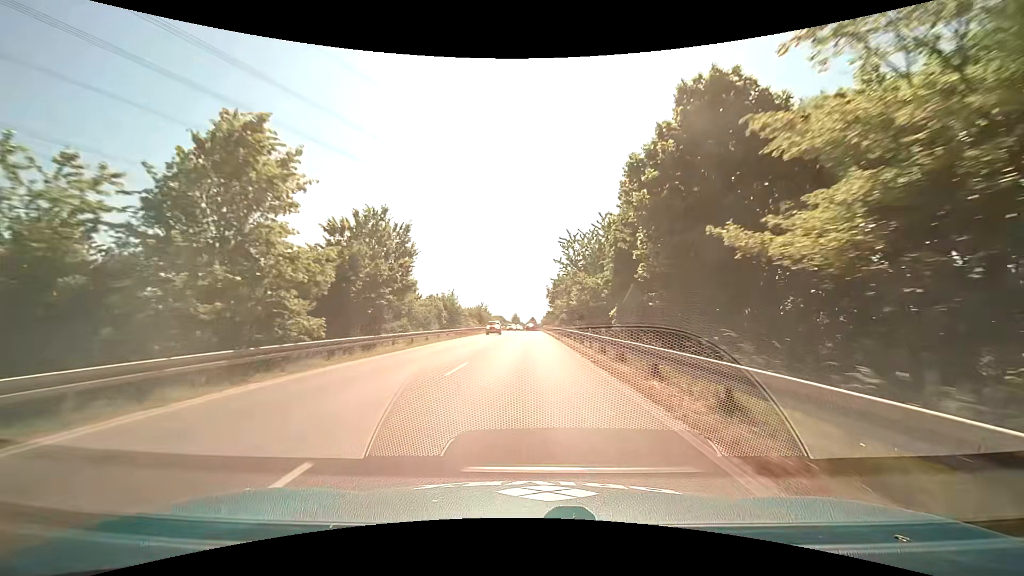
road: primary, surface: asphalt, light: Day
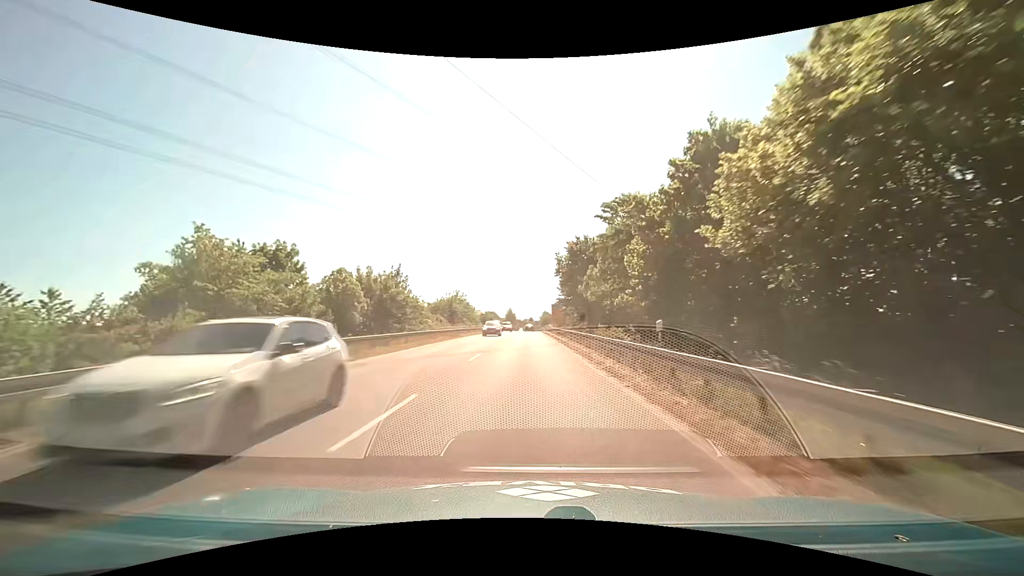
(+0.1, +42.7) m; 0°
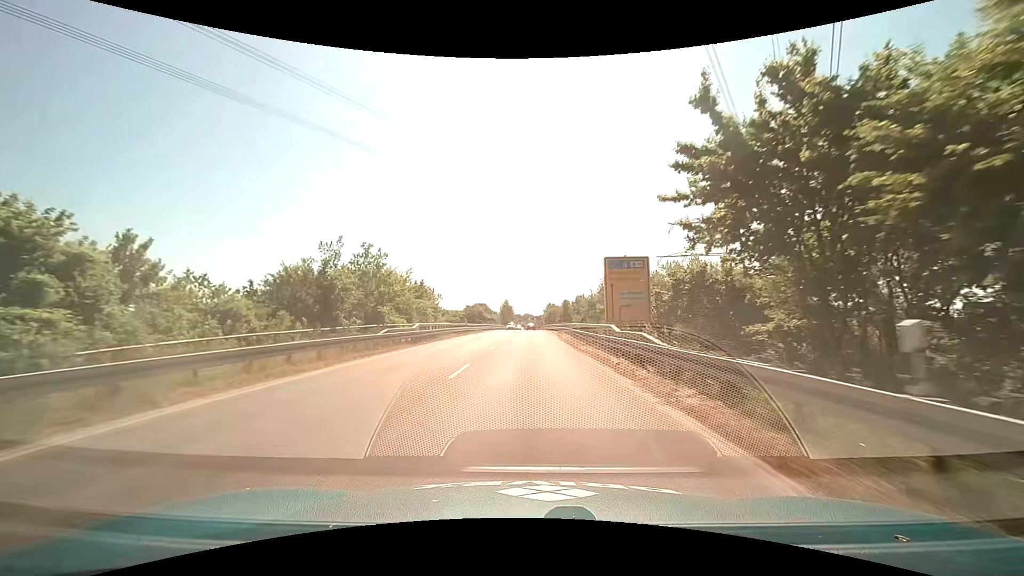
(-0.1, +52.7) m; 0°
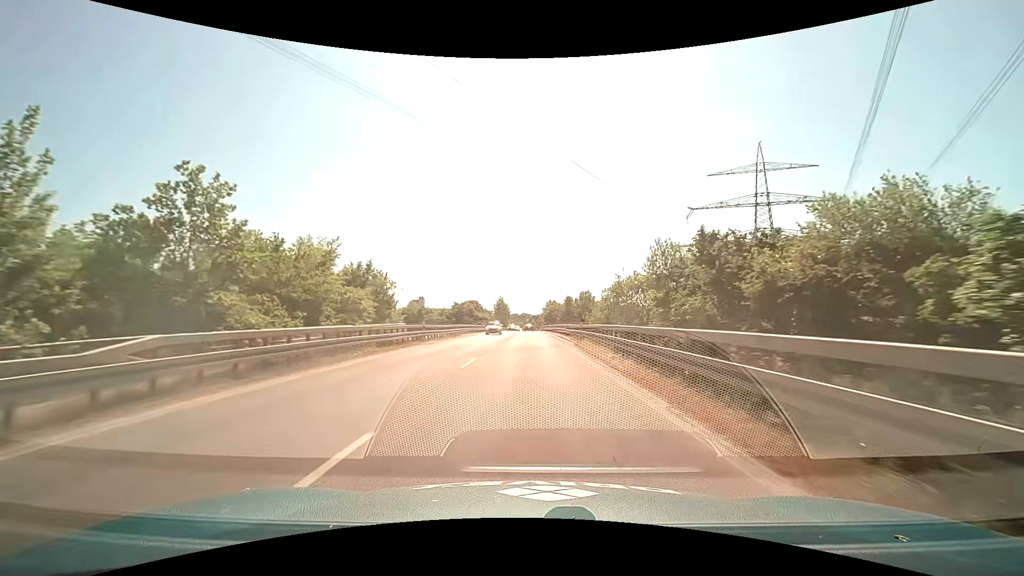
(+0.1, +21.1) m; 0°
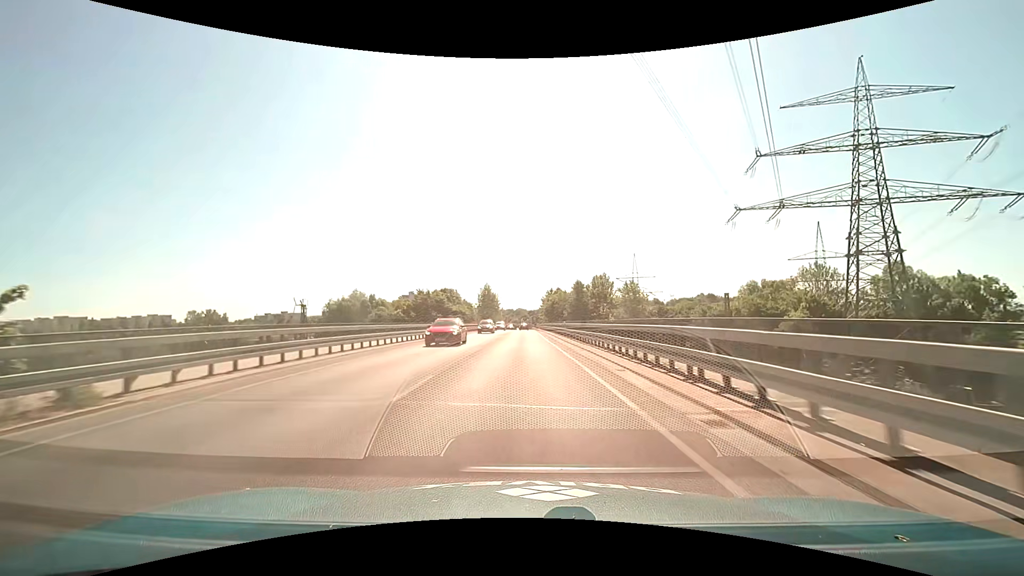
(+0.1, +42.1) m; 0°
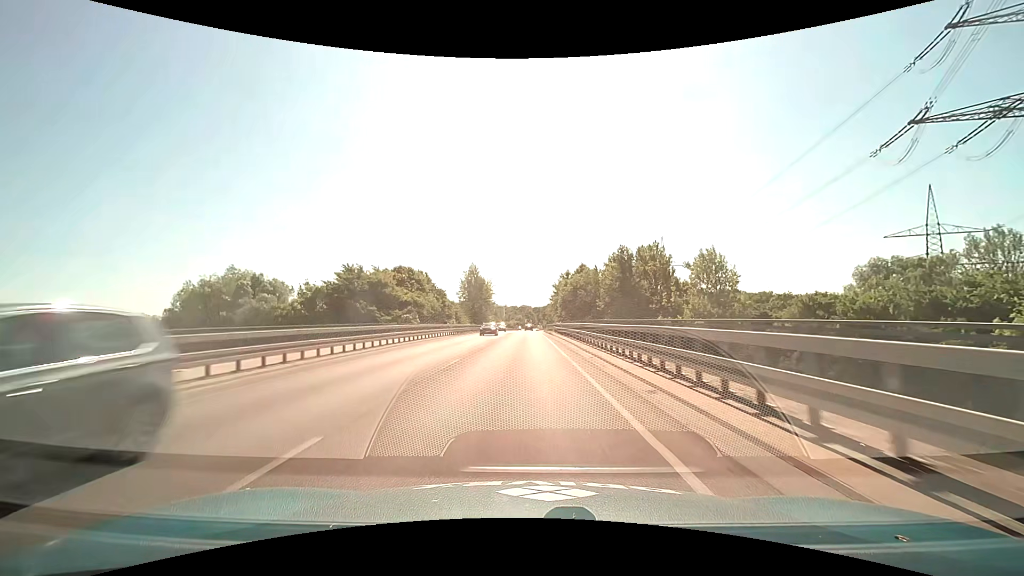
(-0.2, +42.4) m; -1°
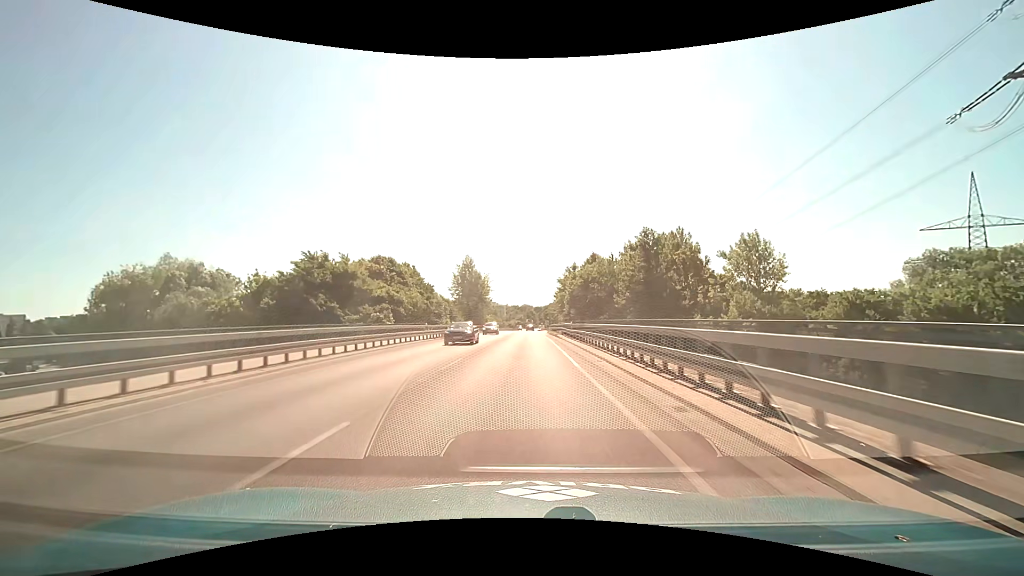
(0.0, +10.7) m; 0°
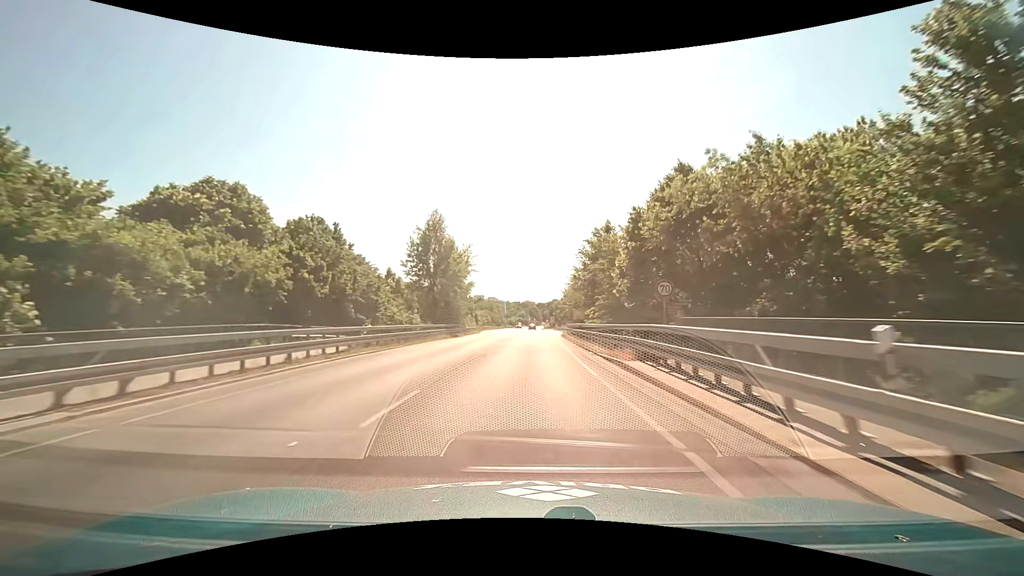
(0.0, +32.4) m; 0°
(0, +10) (0, +20) (0, +30) (0, +40) (+1, +50) (+1, +60) (+1, +70) (+1, +80) (+1, +90) (+1, +100) m
